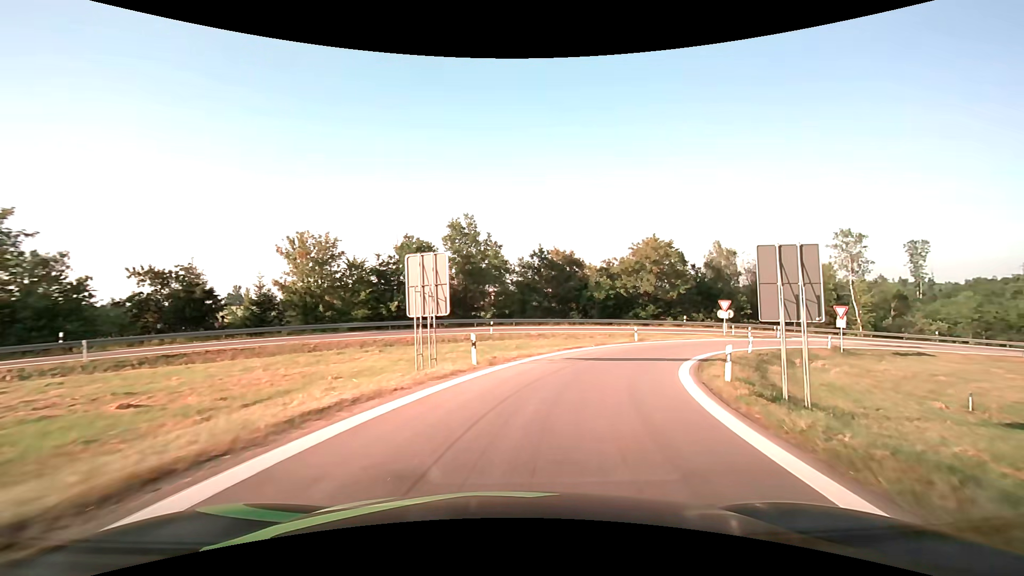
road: motorway_link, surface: asphalt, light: Day
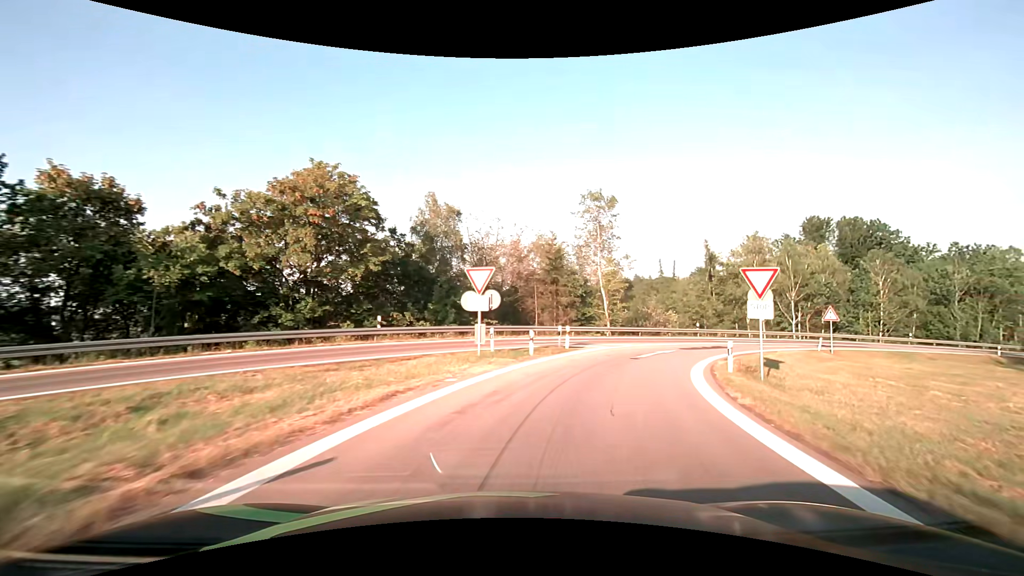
(+9.9, +31.2) m; +35°
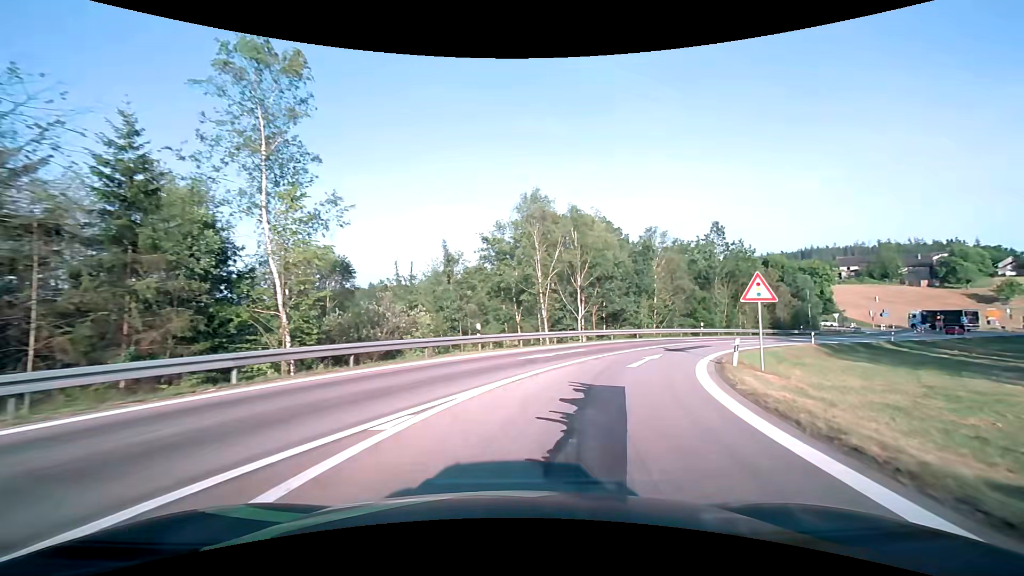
(+6.8, +25.9) m; +29°
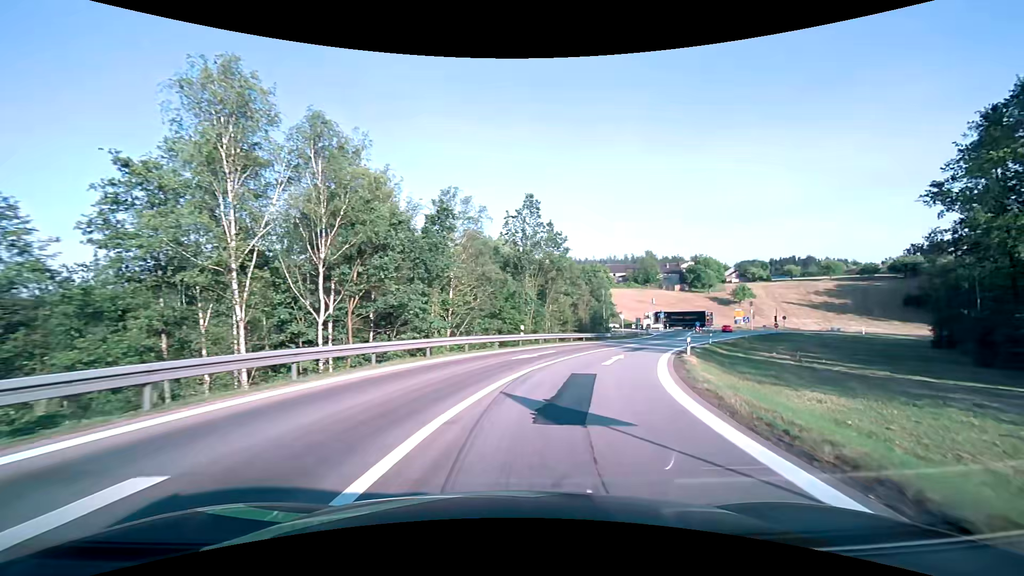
(+4.1, +19.6) m; +24°
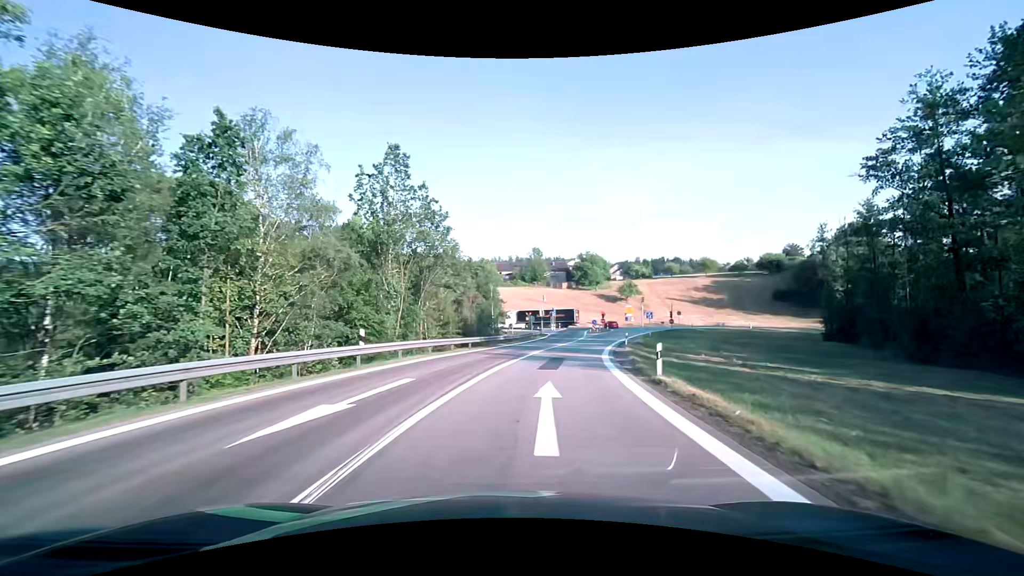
(+1.6, +13.0) m; +14°
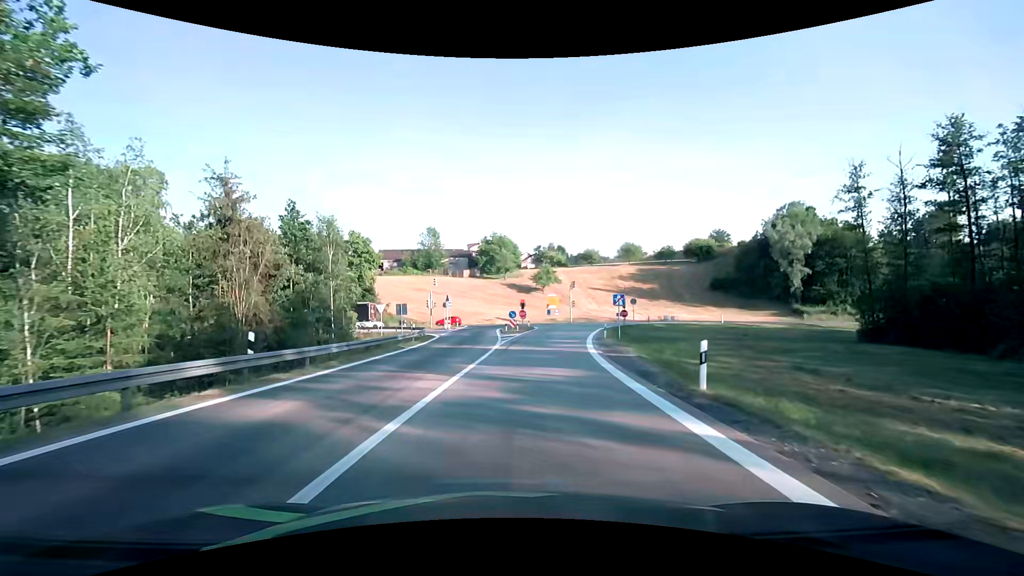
(+3.5, +31.3) m; +11°
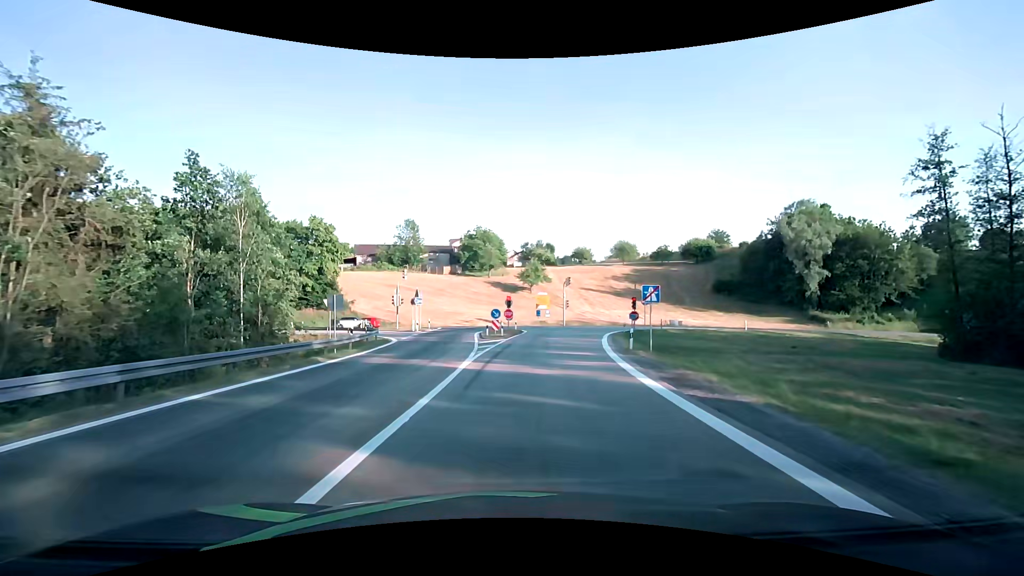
(+0.1, +11.1) m; +2°
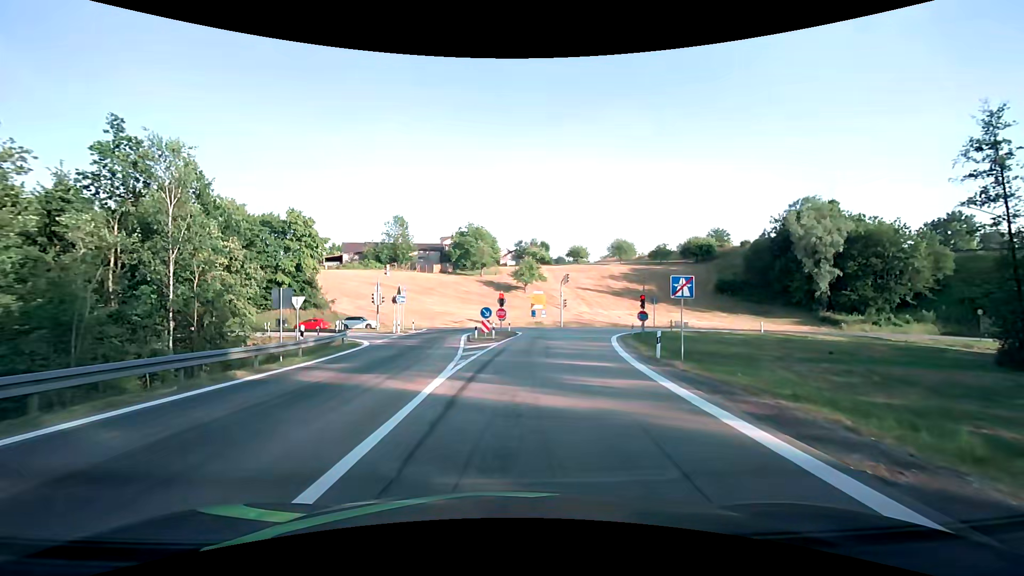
(0.0, +5.2) m; 0°
(0, +10) (+1, +20) (+1, +30) (+2, +40) (+2, +50) (-4, +58) (-13, +61) (-23, +62) (-33, +63) (-43, +64) m
